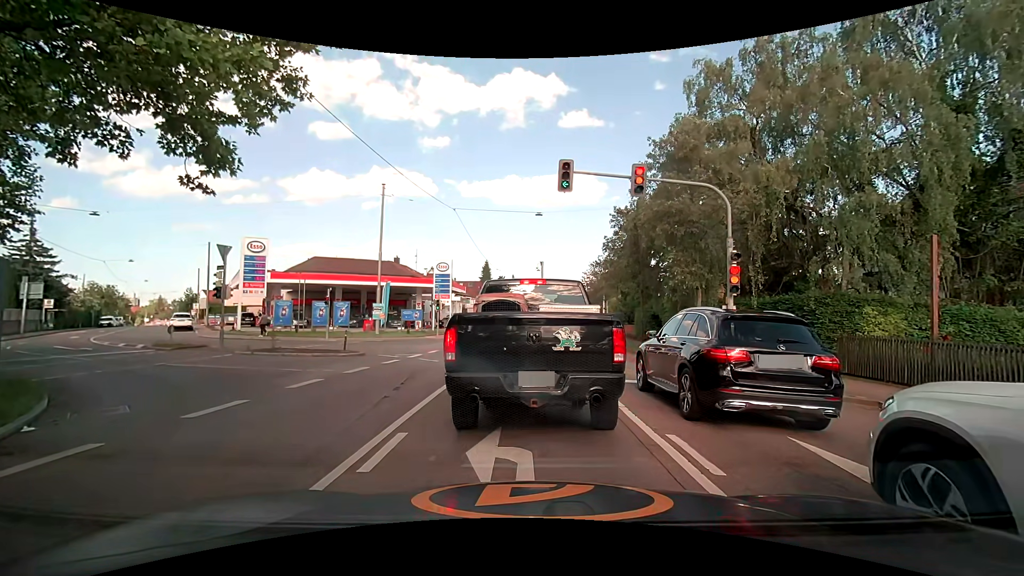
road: secondary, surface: asphalt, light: Day
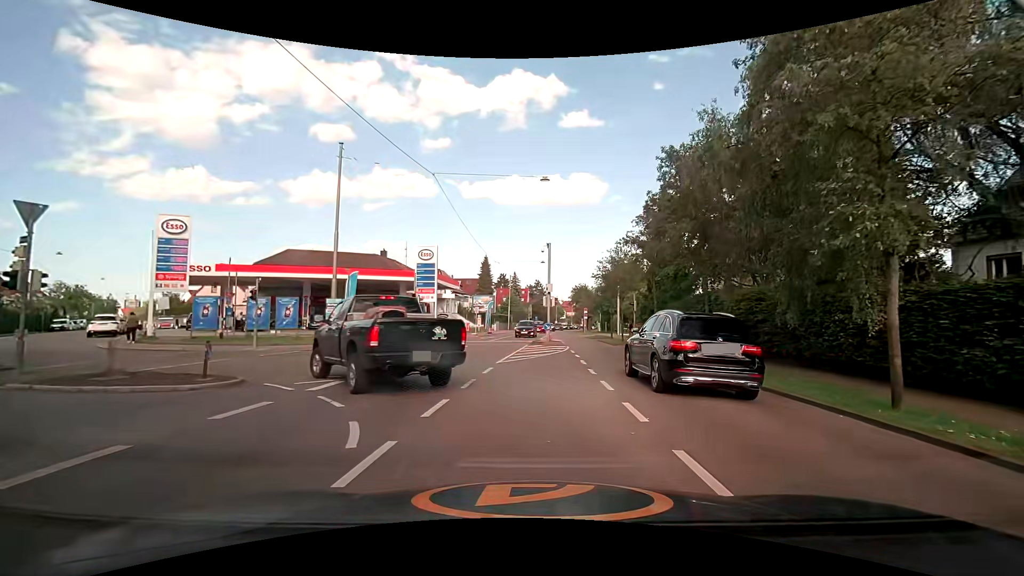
(-0.4, +9.6) m; -2°
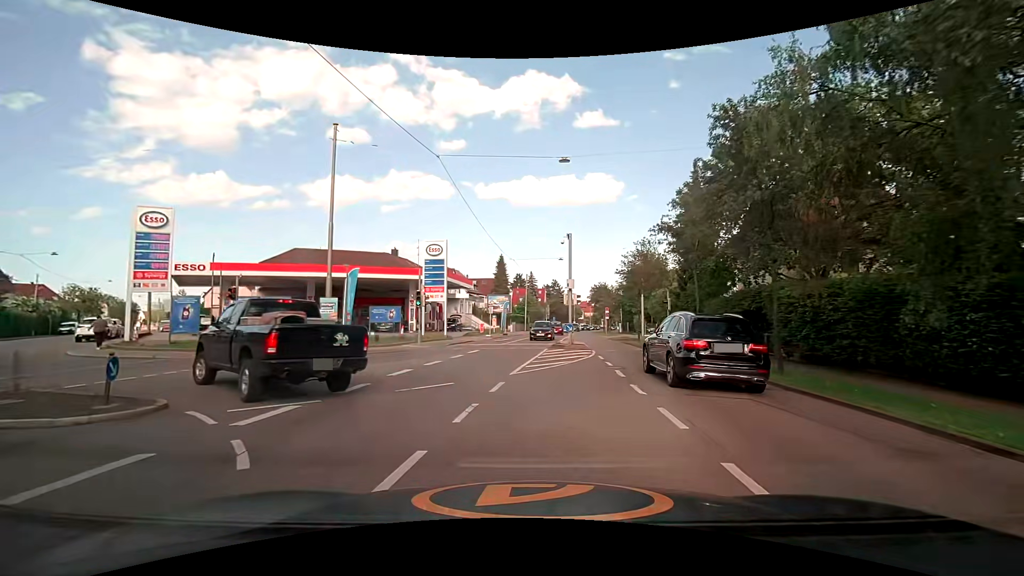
(0.0, +3.4) m; -1°
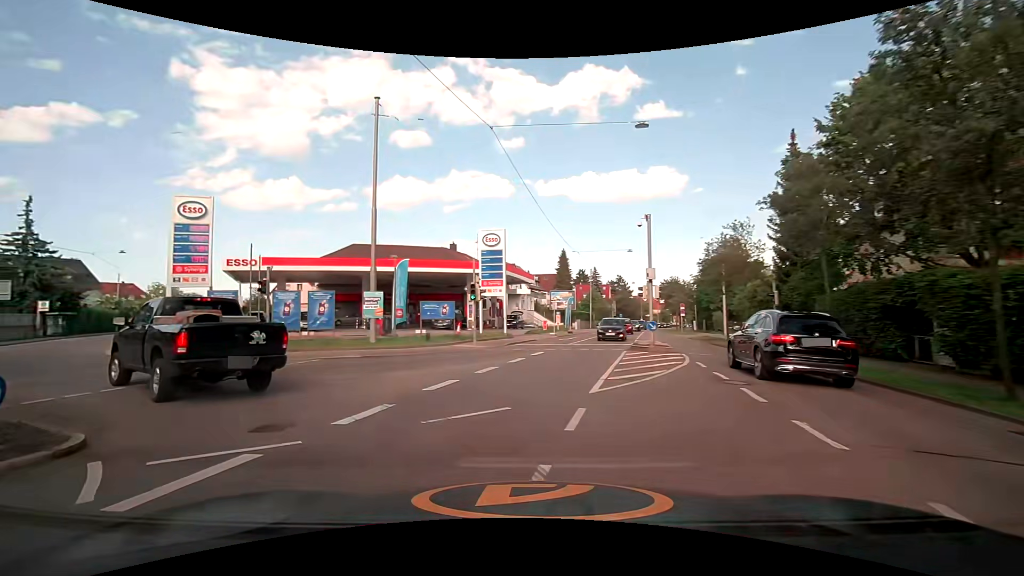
(-0.2, +3.7) m; -6°
